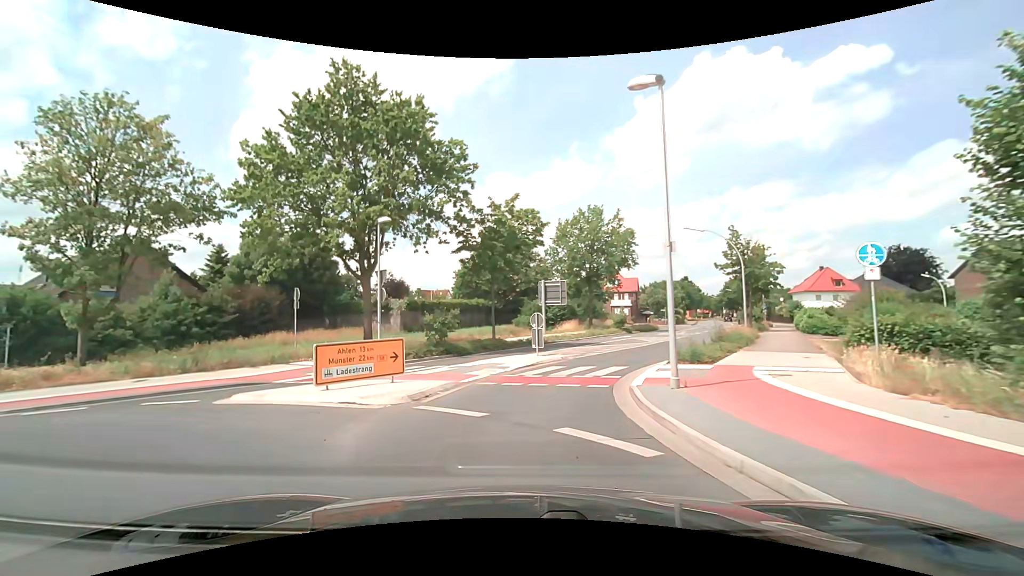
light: Day
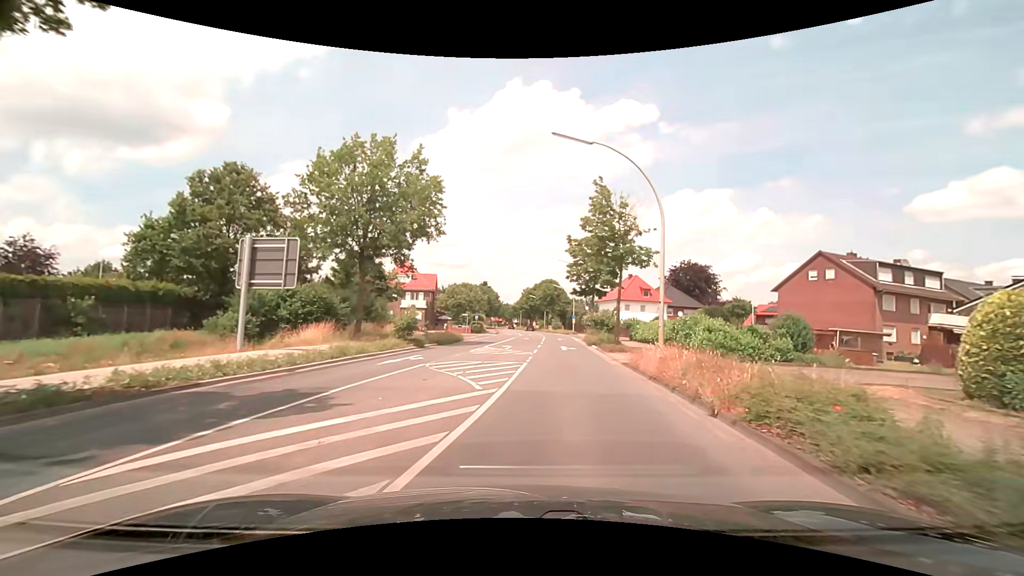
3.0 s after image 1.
(+3.7, +21.8) m; +23°
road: secondary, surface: asphalt
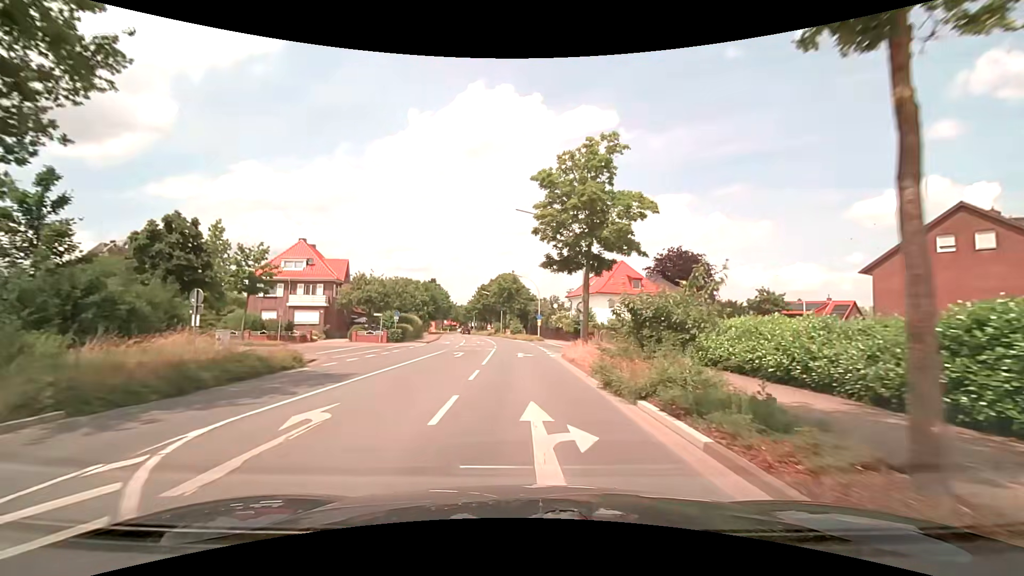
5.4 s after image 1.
(+1.5, +23.6) m; +4°
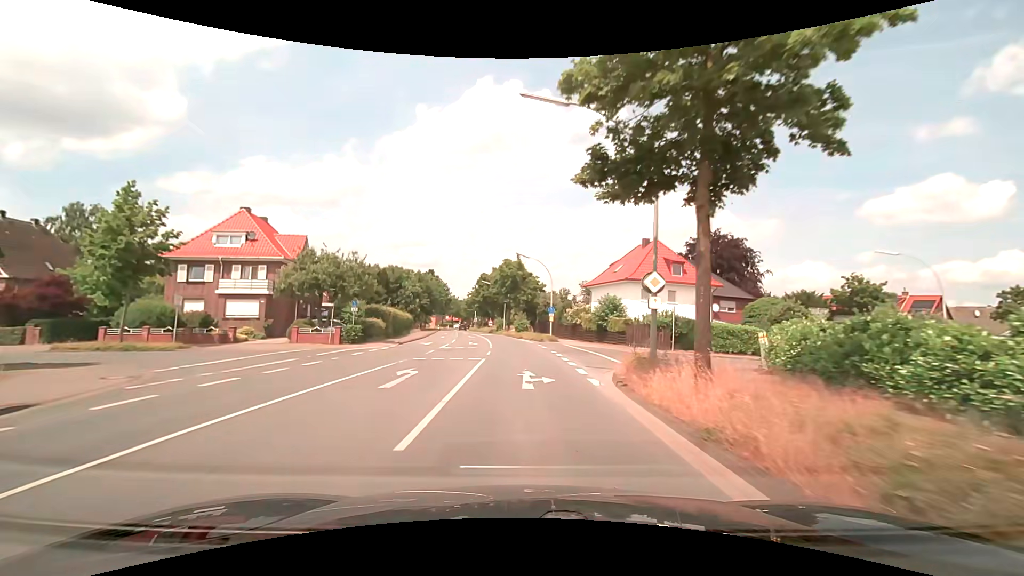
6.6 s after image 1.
(-0.1, +13.7) m; 0°
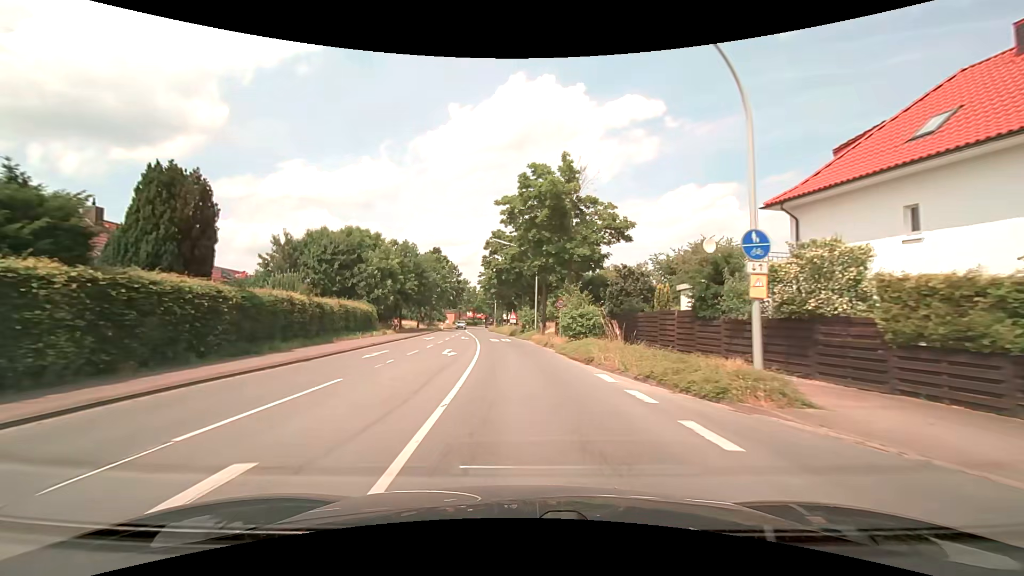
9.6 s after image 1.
(-1.2, +36.2) m; -4°
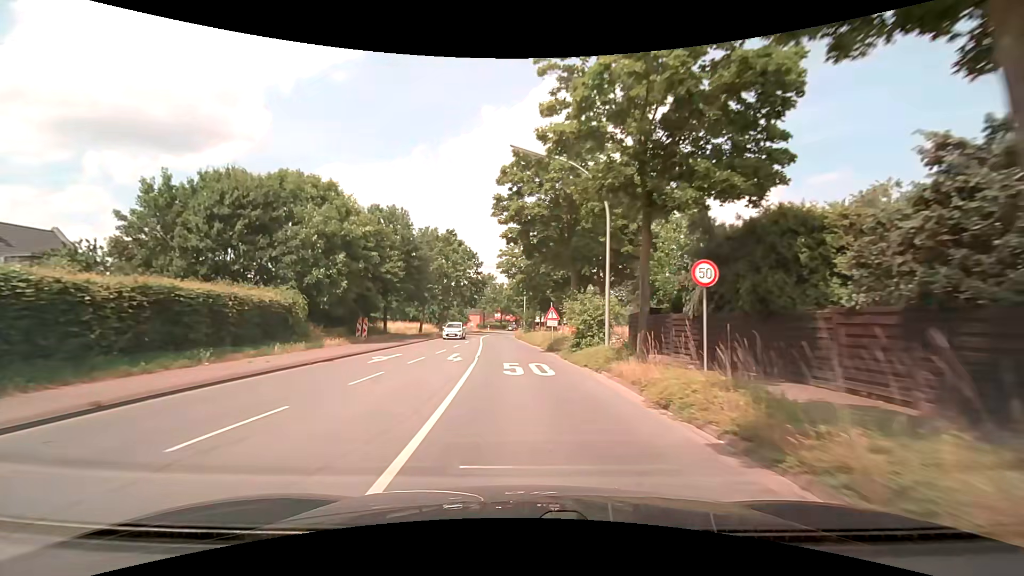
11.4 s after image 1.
(-0.6, +22.1) m; -3°
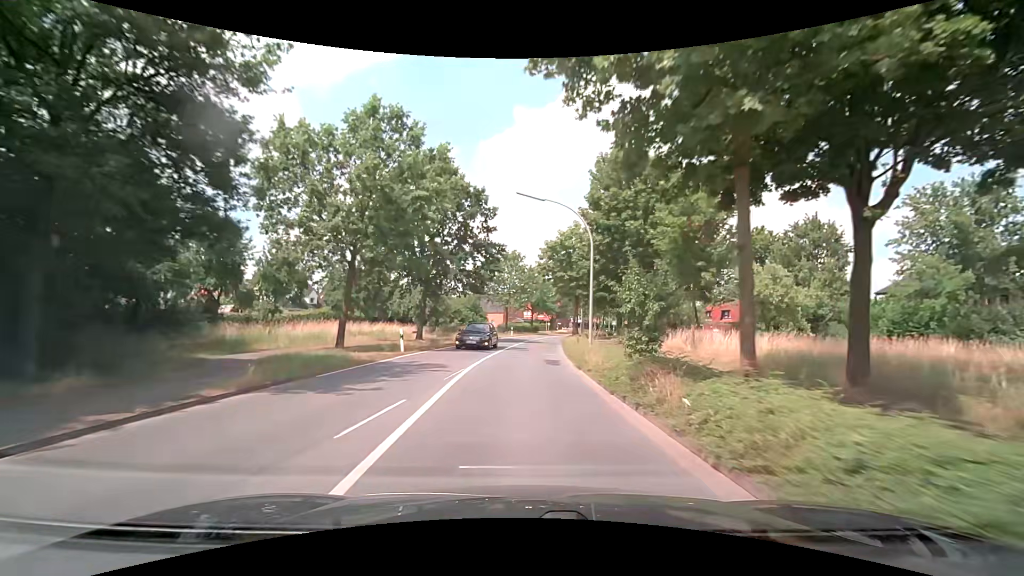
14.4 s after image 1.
(-1.6, +36.0) m; -4°
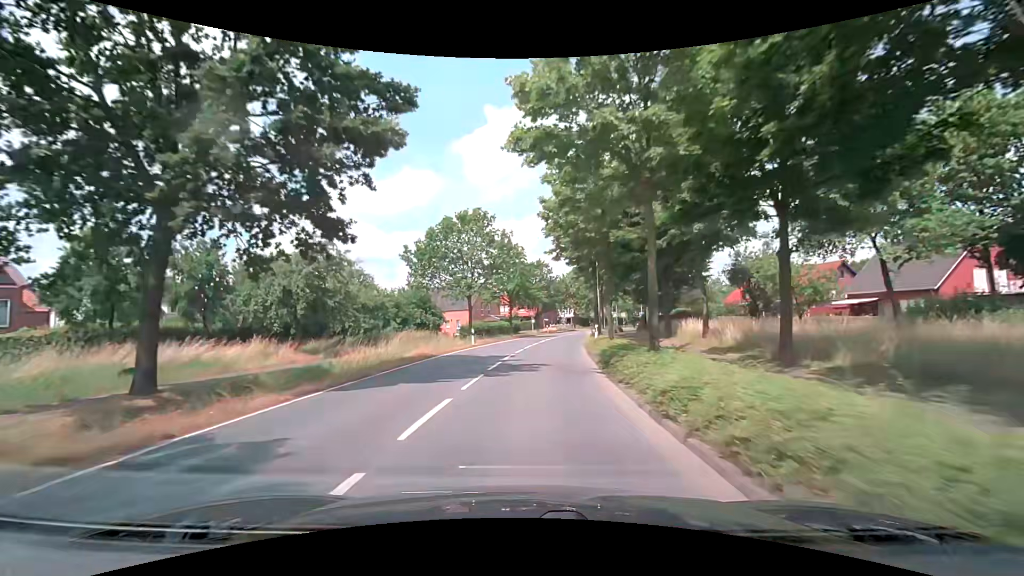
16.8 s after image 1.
(+0.6, +27.9) m; +3°
(0, +10) (0, +20) (+1, +30) (+2, +40) (+4, +50) (+6, +60) (+8, +69) (+11, +79) (+14, +88) (+18, +98) m
